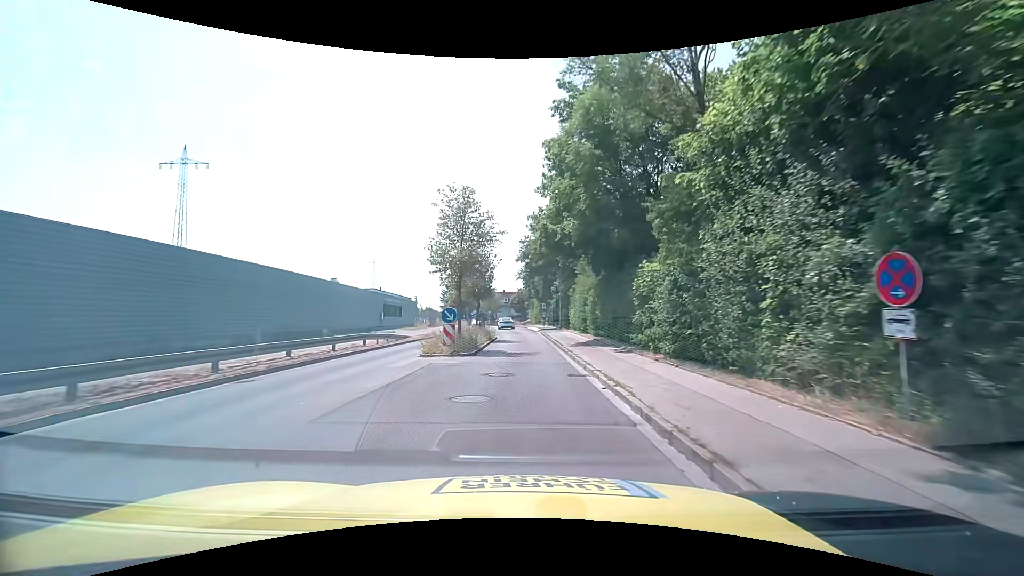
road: tertiary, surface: asphalt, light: Day
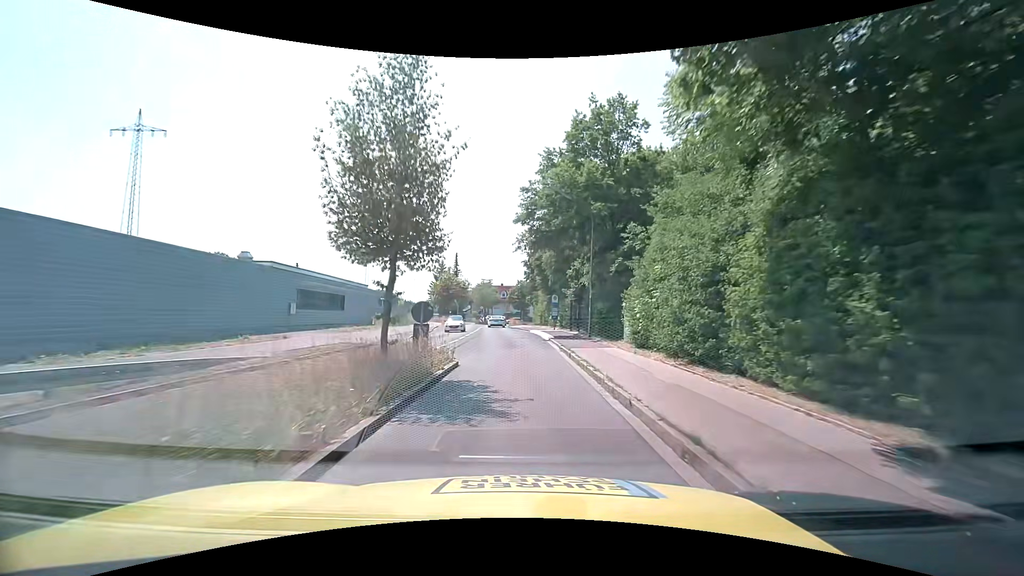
(0.0, +20.4) m; 0°
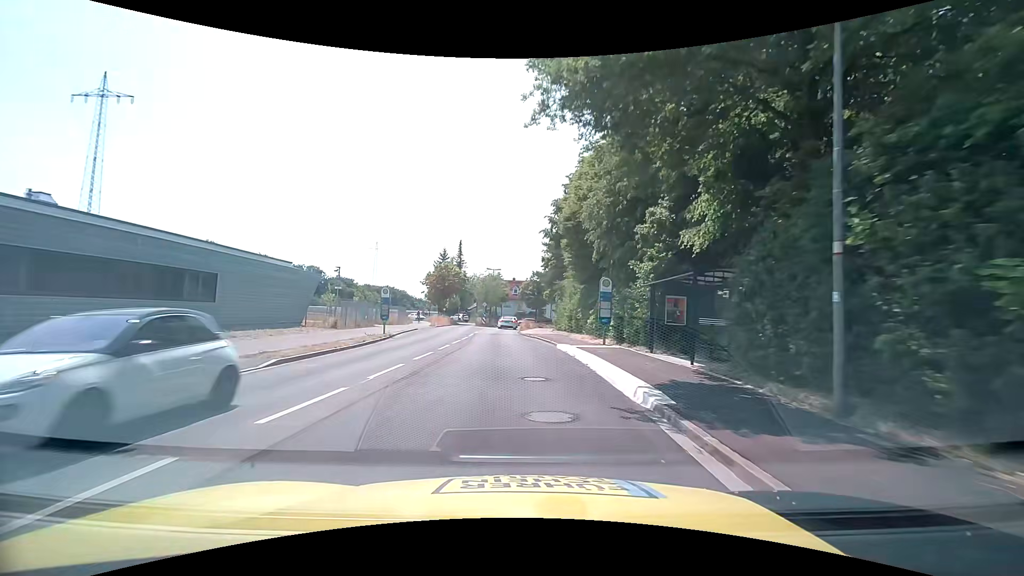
(-0.2, +19.9) m; -2°
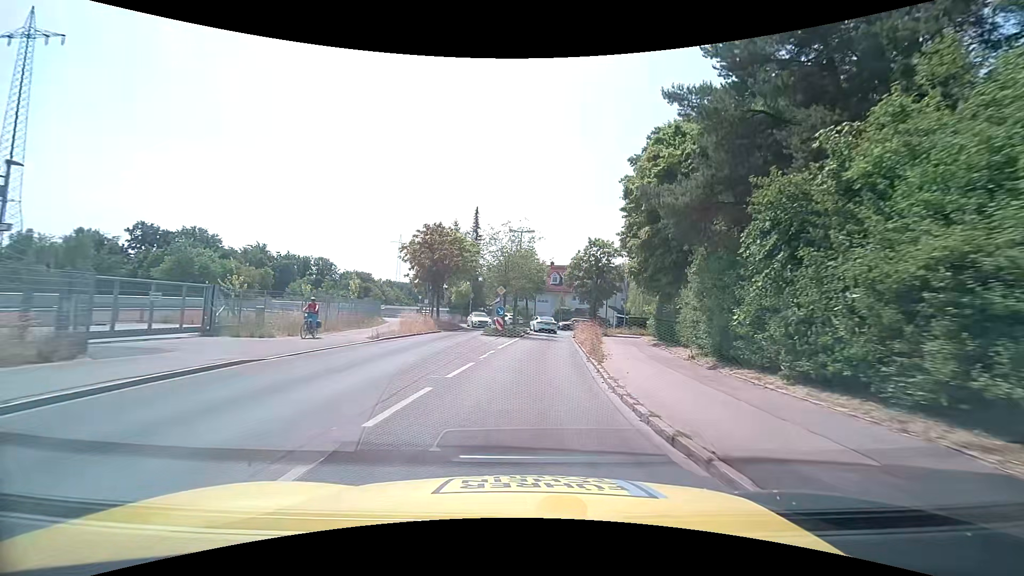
(-1.2, +31.7) m; -4°
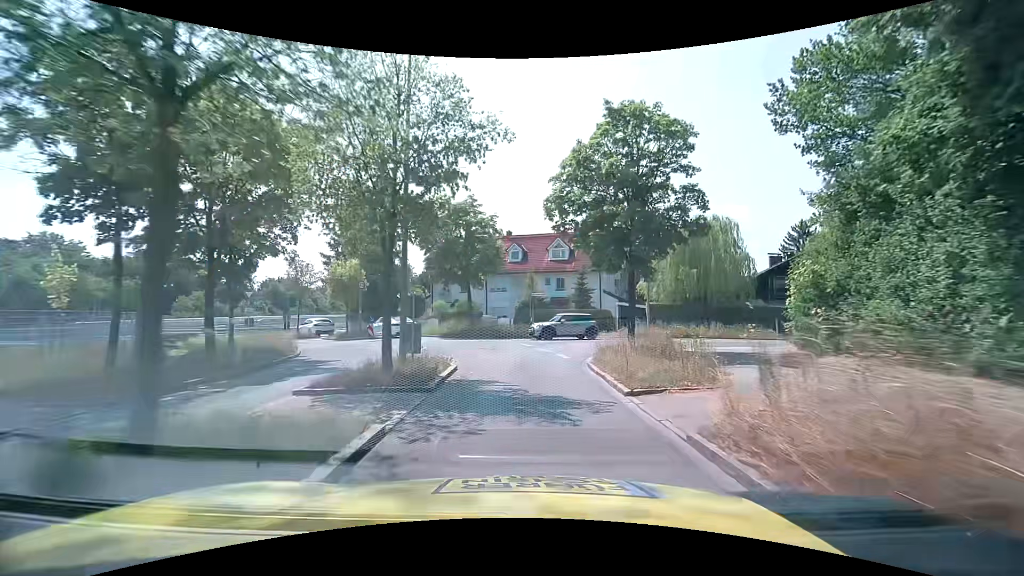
(+1.3, +28.1) m; +6°
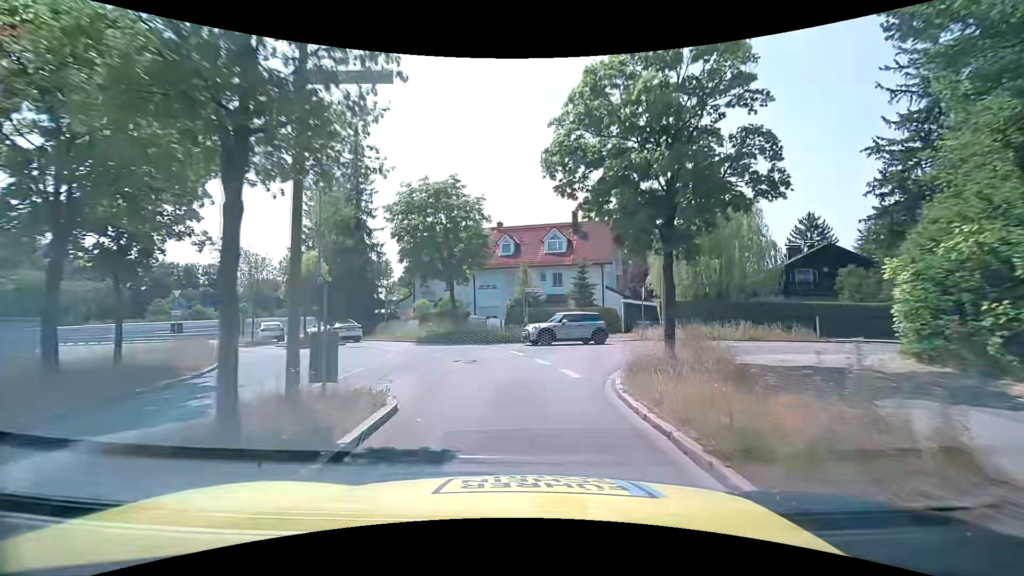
(0.0, +5.3) m; 0°
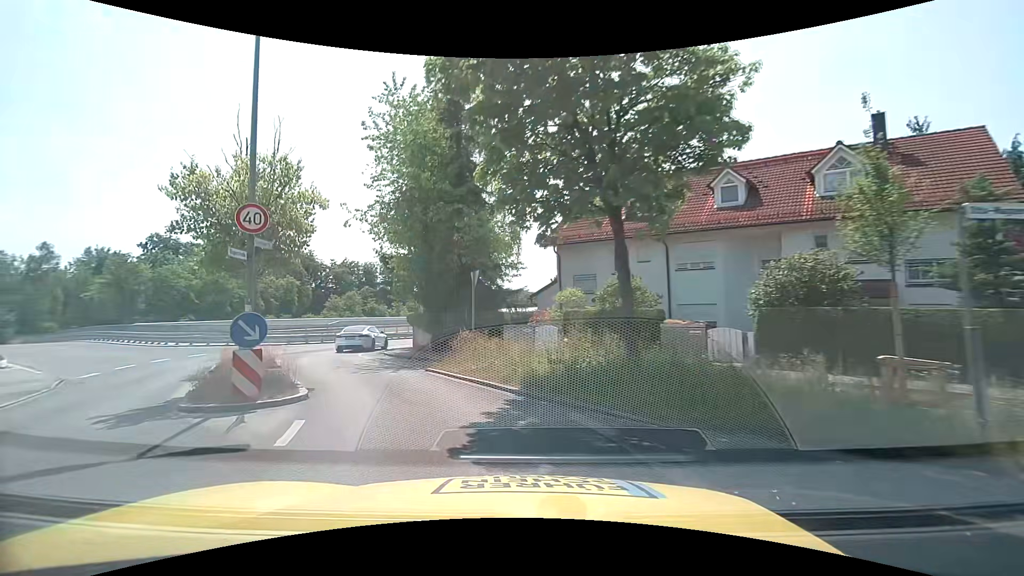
(-1.8, +19.0) m; -20°
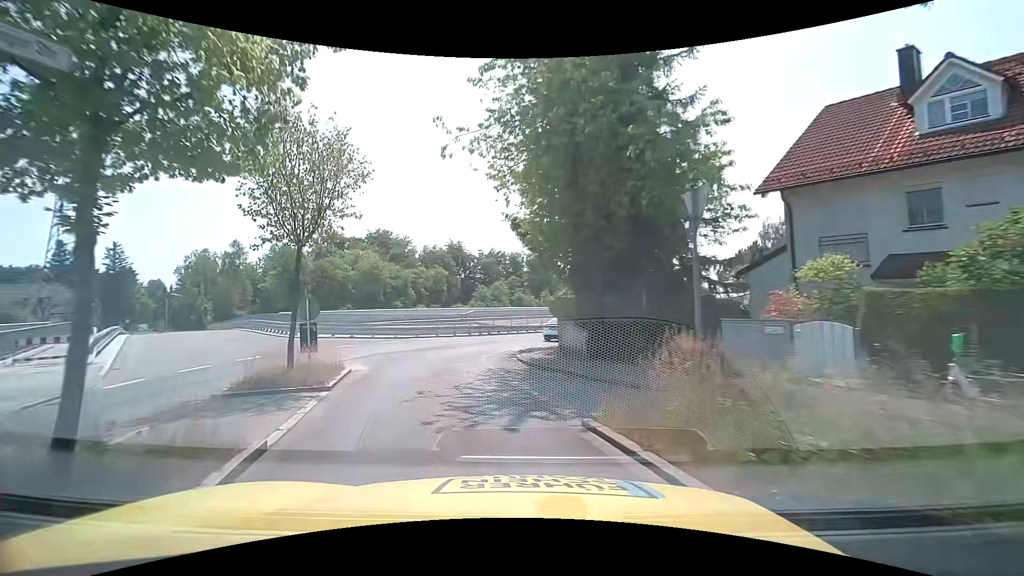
(-1.1, +8.3) m; -17°
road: residential
(-1, +10) (-3, +20) (0, +29) (+5, +38) (+10, +47) (+15, +55) (+20, +64) (+25, +73) (+30, +81) (+36, +89) m
